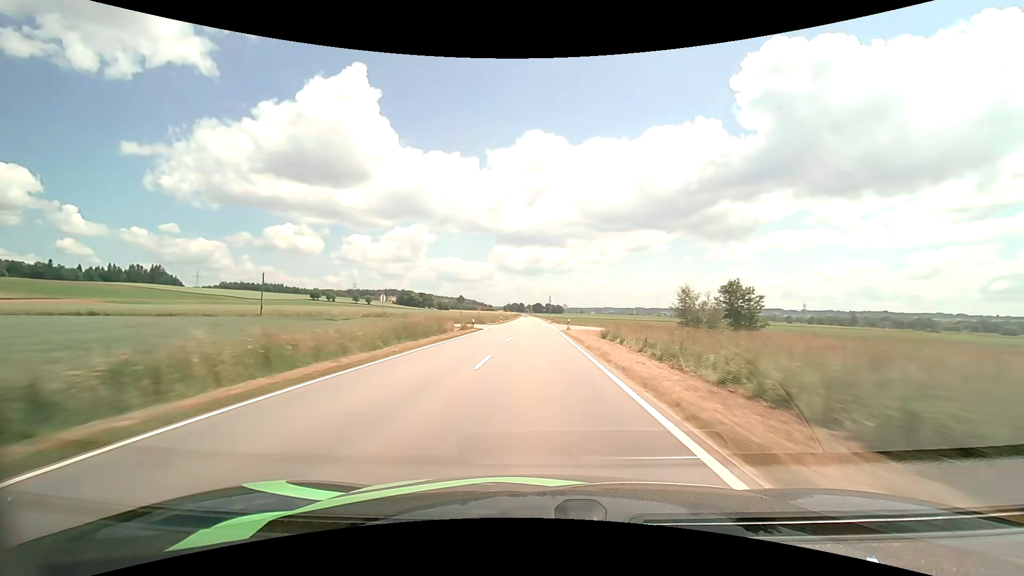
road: tertiary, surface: asphalt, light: Day
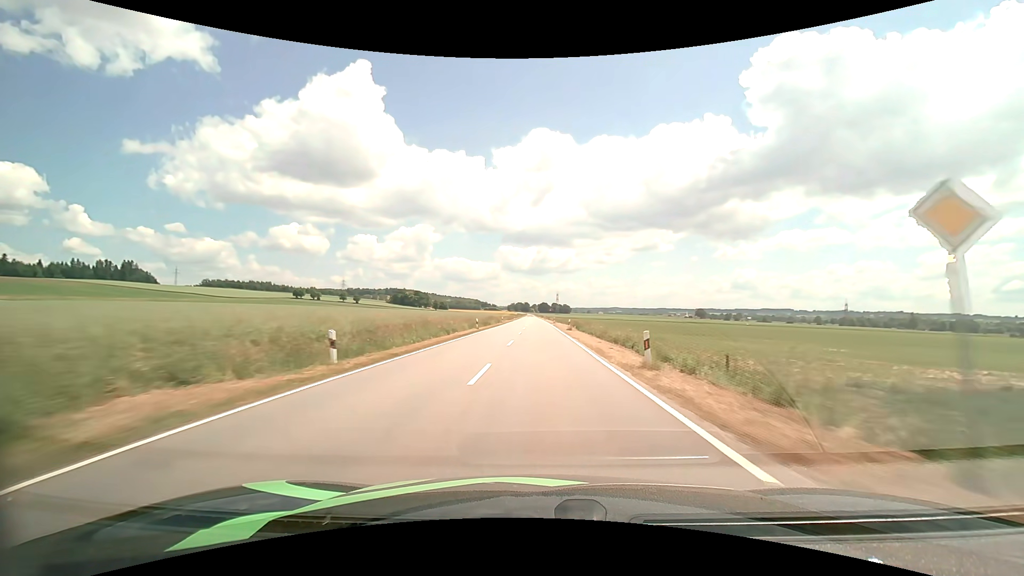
(-0.2, +65.0) m; 0°
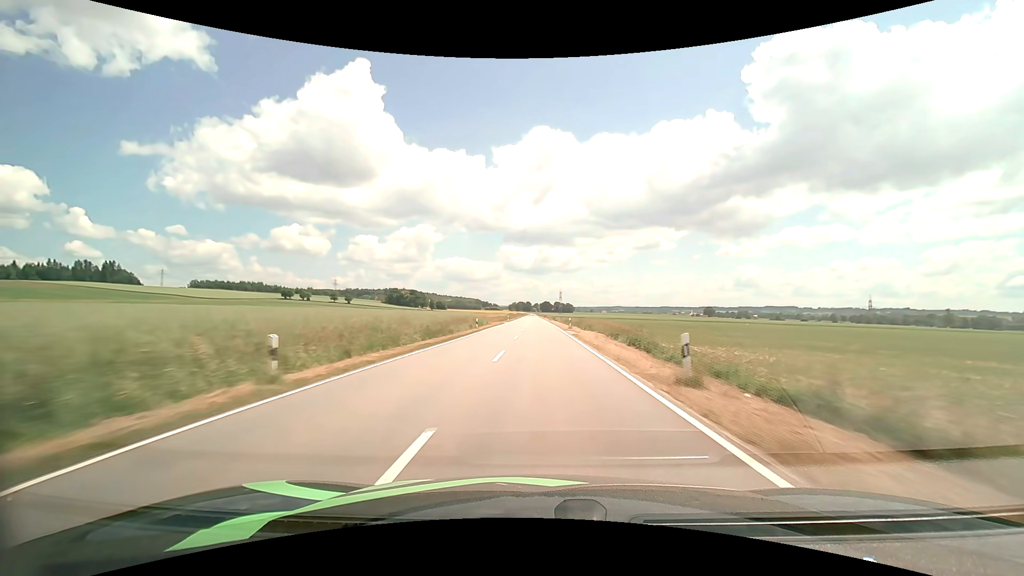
(-0.1, +32.9) m; 0°
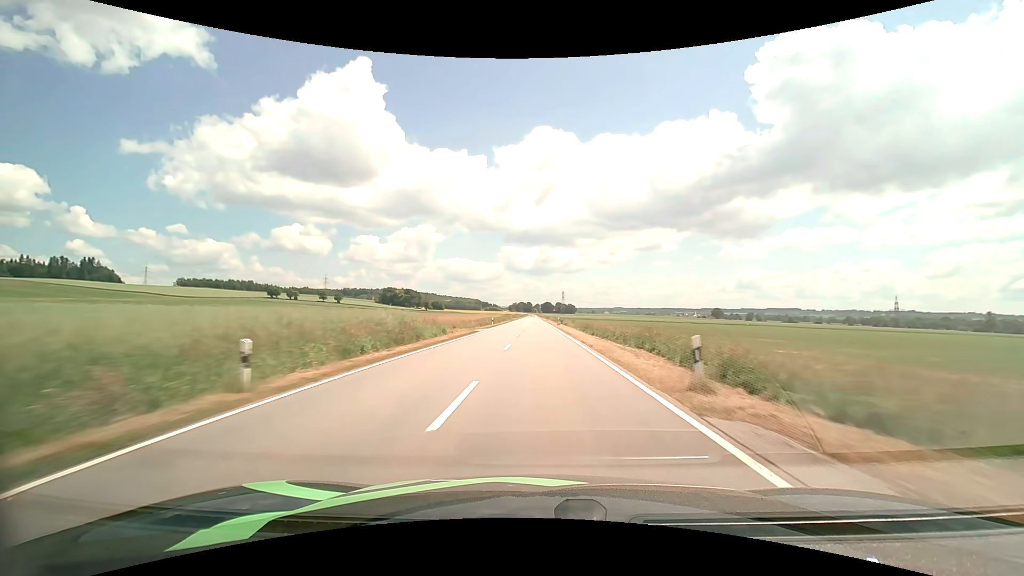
(-0.1, +33.0) m; 0°
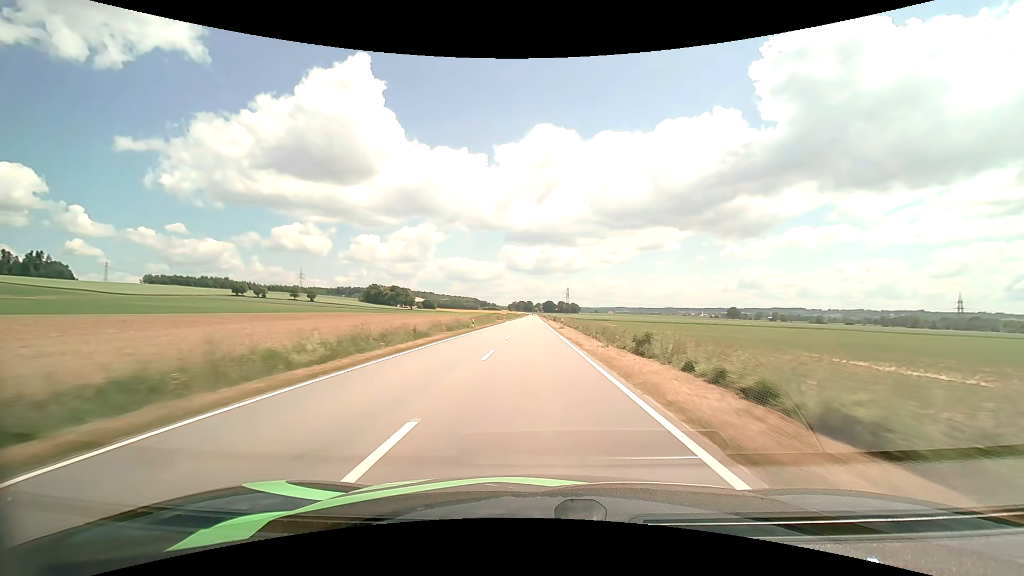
(-0.1, +66.0) m; 0°
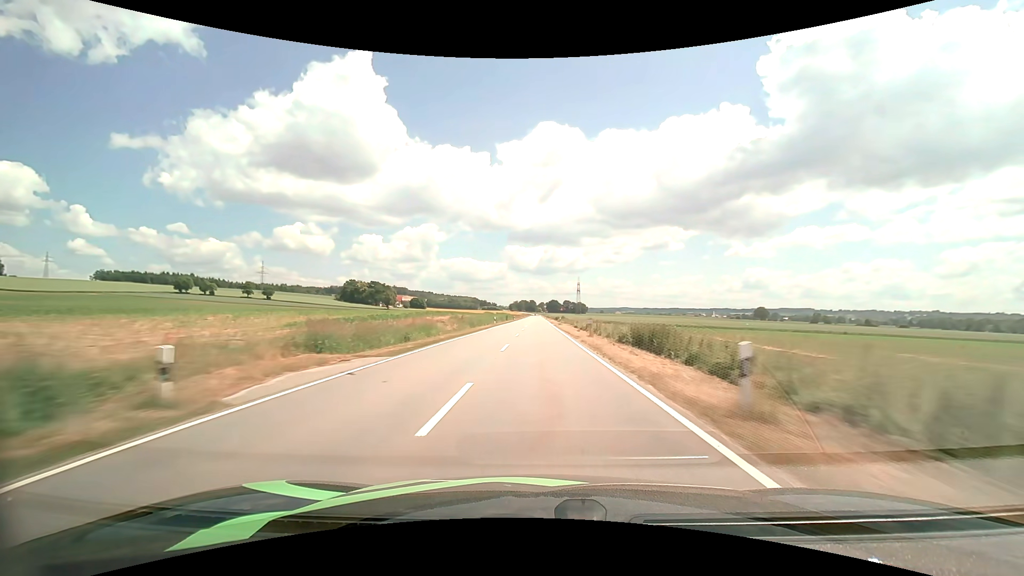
(-0.9, +83.7) m; 0°
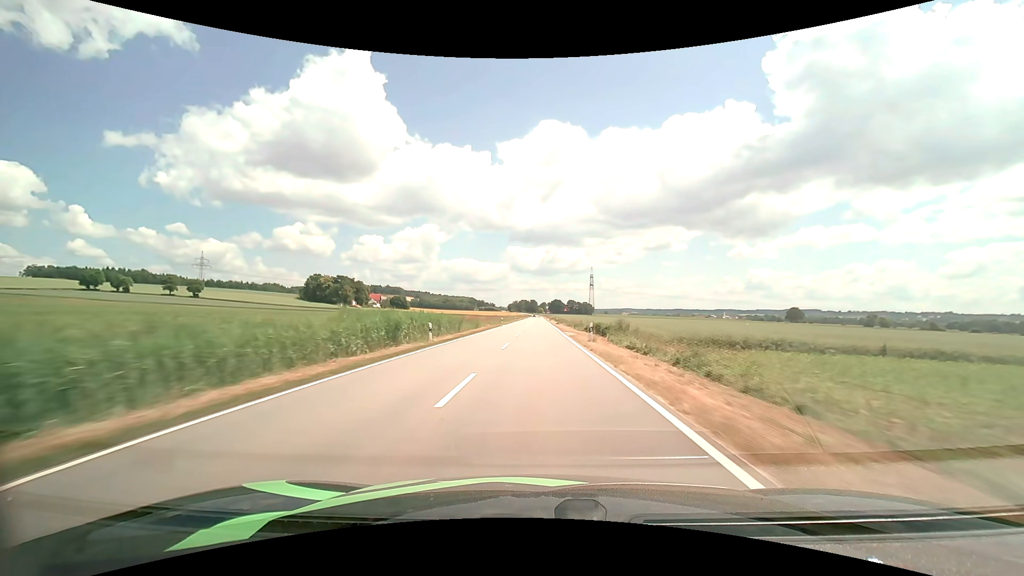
(+0.2, +85.6) m; 0°
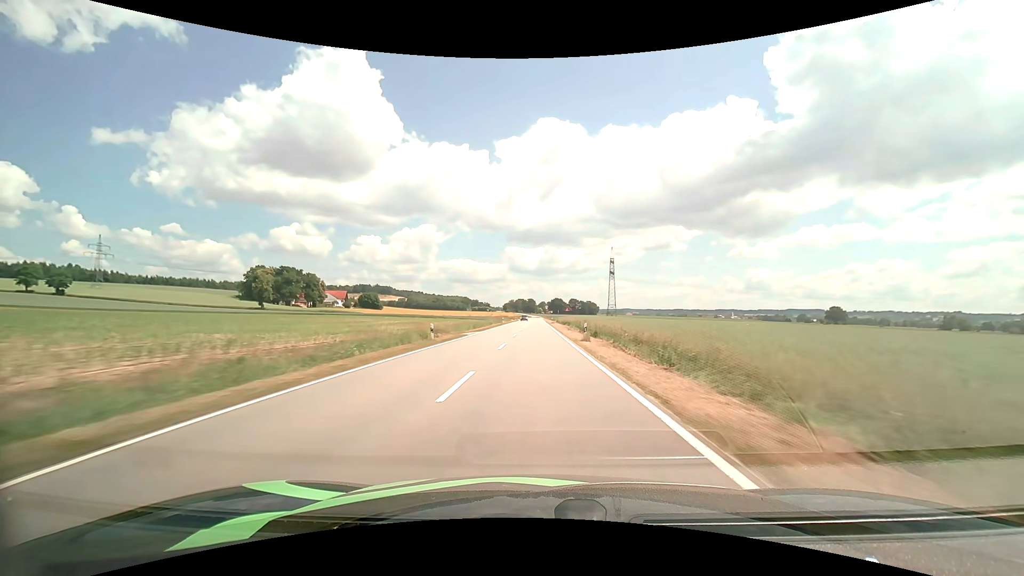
(+0.3, +86.9) m; 0°
(0, +10) (0, +20) (0, +30) (0, +40) (0, +50) (0, +60) (0, +70) (0, +80) (0, +90) (0, +100) m
